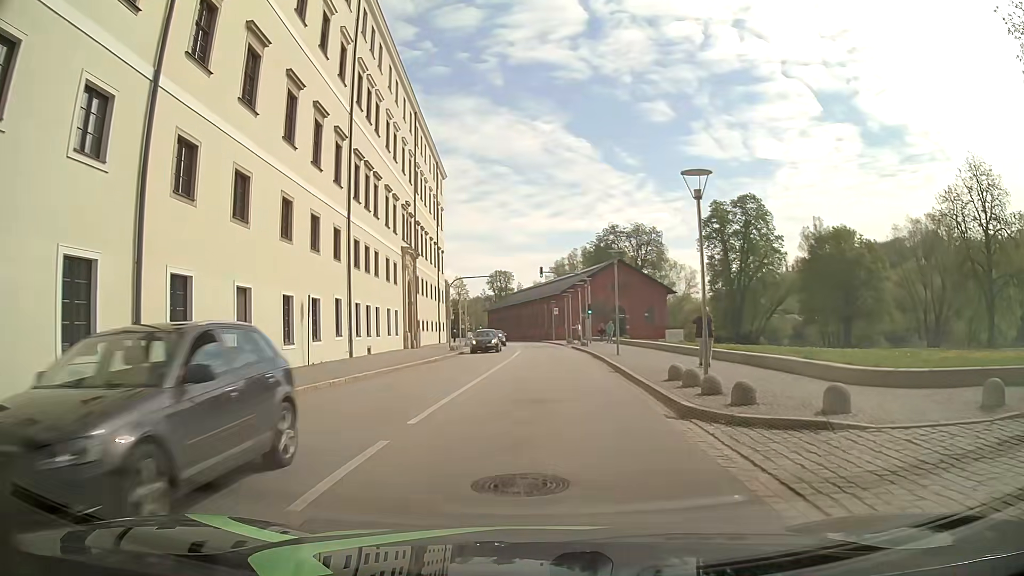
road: tertiary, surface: asphalt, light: Day
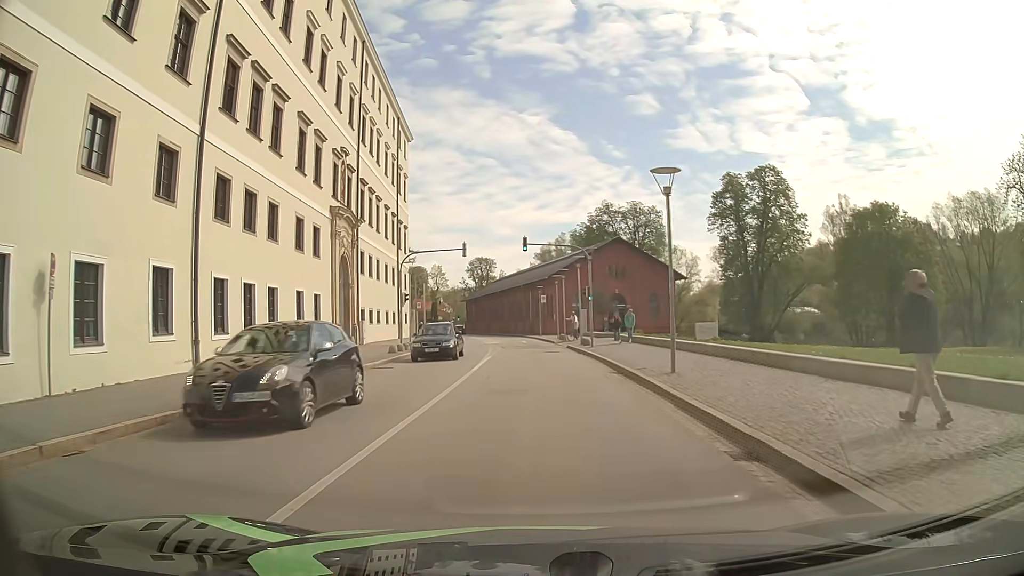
(+0.1, +14.8) m; 0°
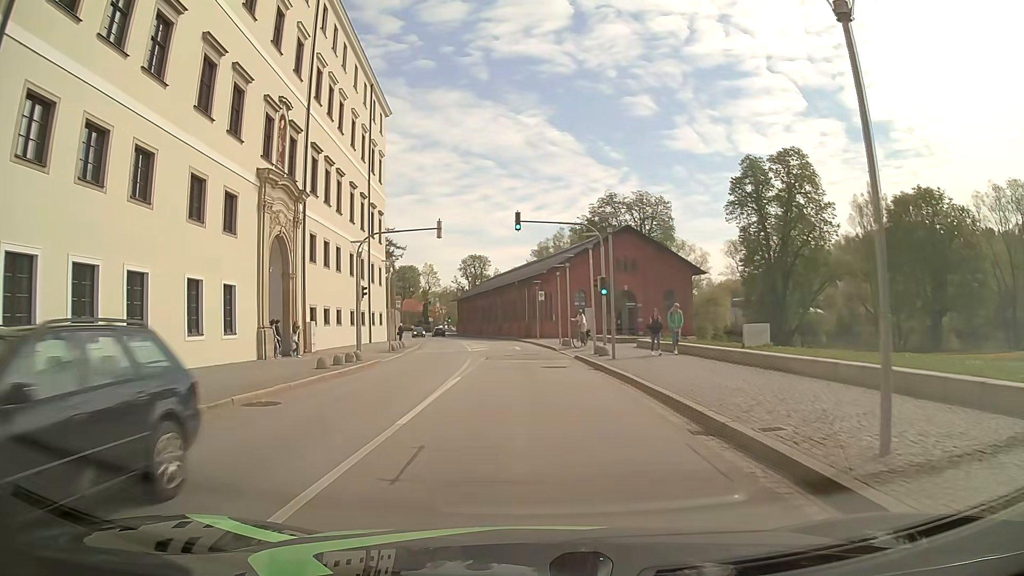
(+0.1, +9.8) m; 0°
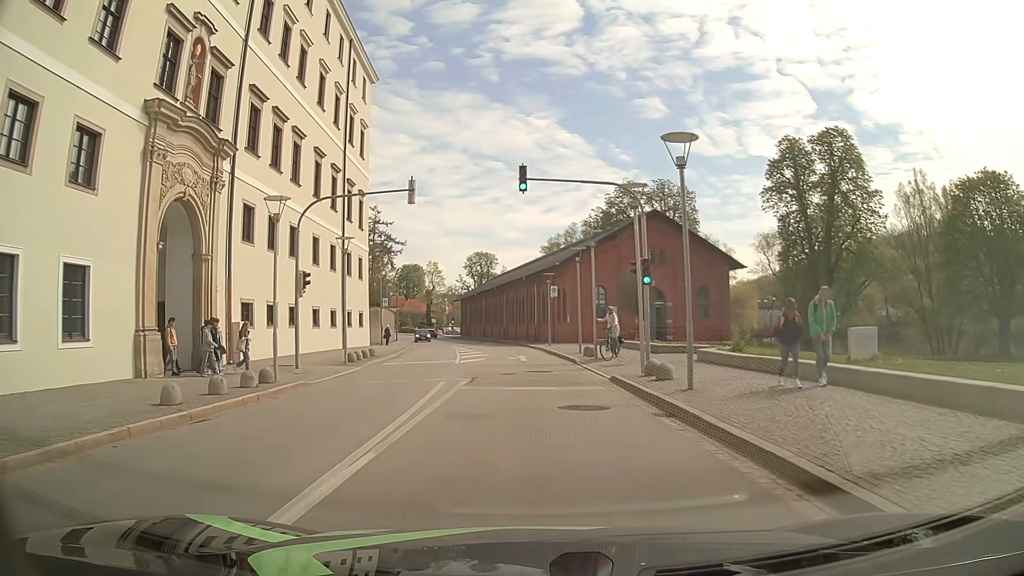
(+0.1, +9.8) m; 0°
